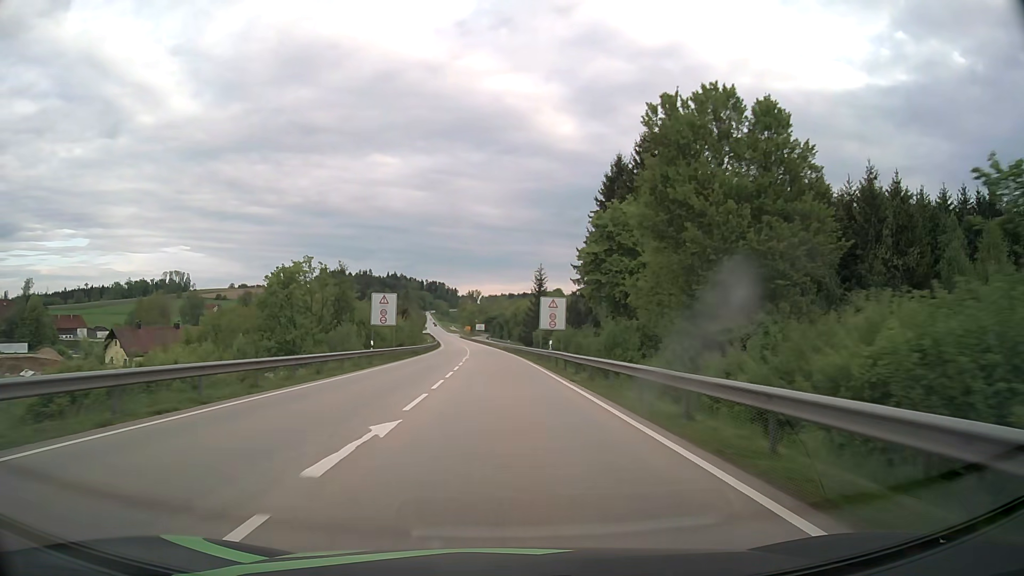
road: primary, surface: asphalt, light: Day
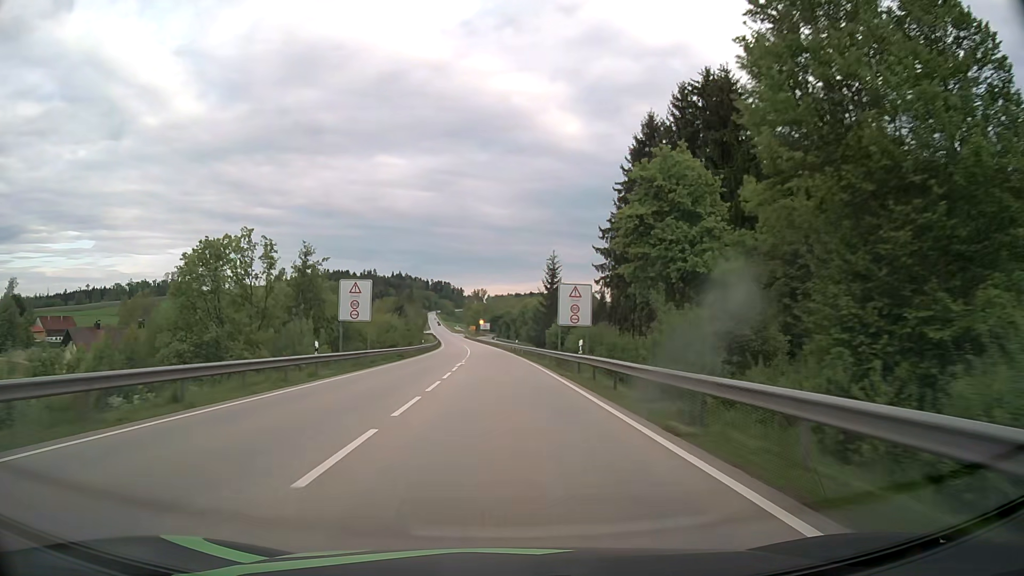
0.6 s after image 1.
(0.0, +12.9) m; 0°
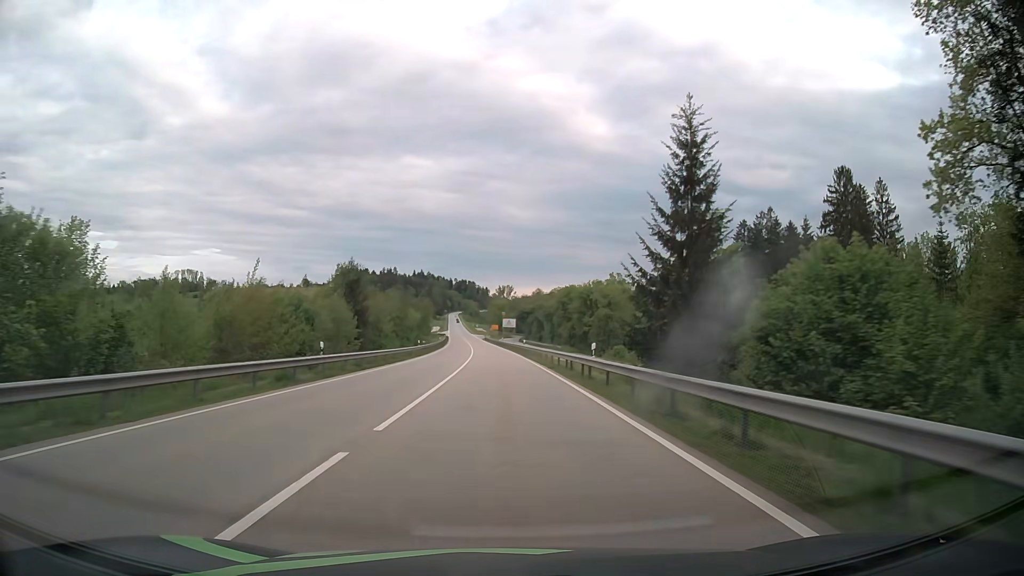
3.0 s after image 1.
(-1.0, +50.1) m; -3°
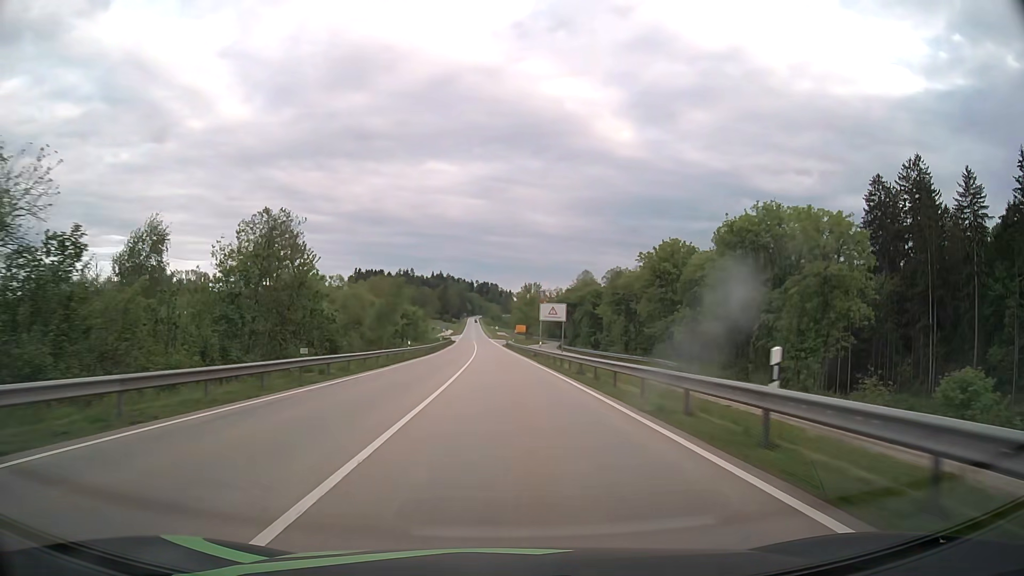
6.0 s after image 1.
(-1.0, +60.1) m; -2°
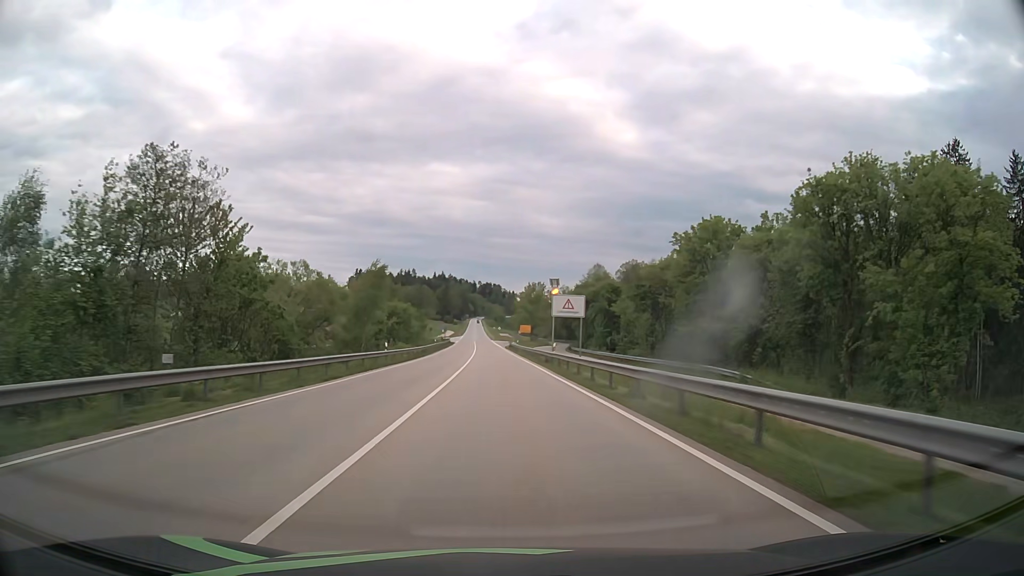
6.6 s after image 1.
(0.0, +11.9) m; 0°
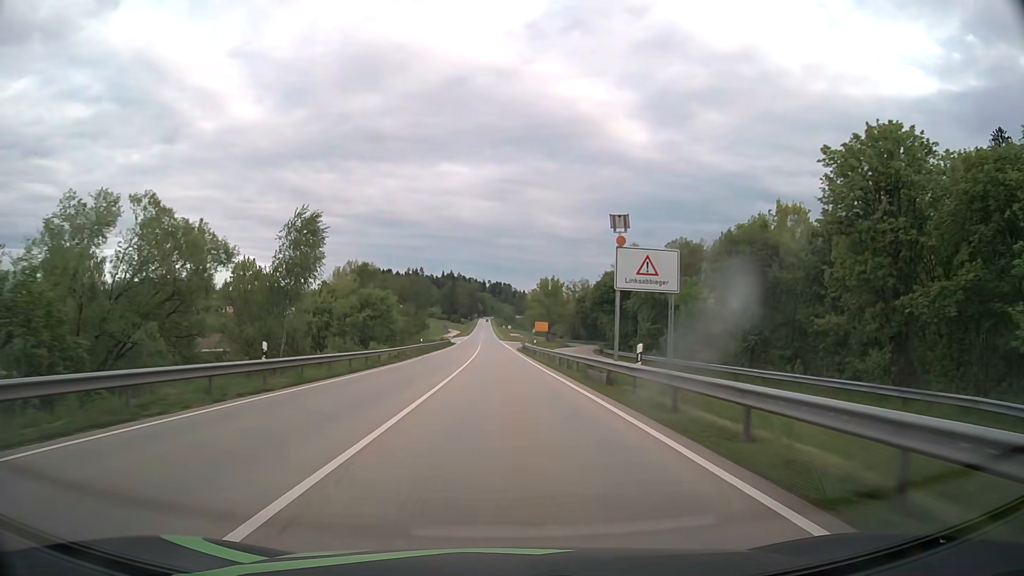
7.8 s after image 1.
(-0.2, +23.8) m; -1°
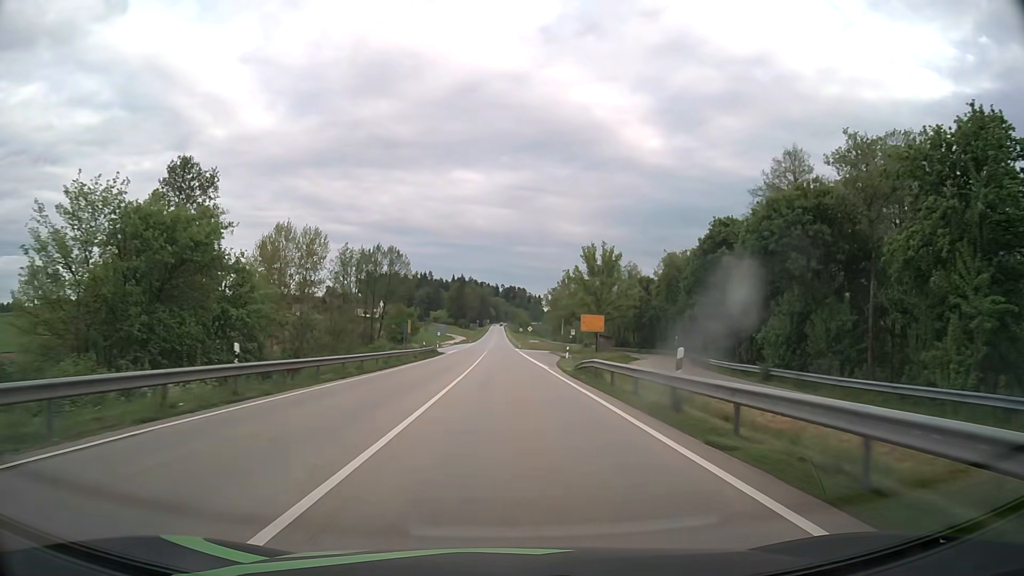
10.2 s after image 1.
(-0.5, +47.2) m; -1°
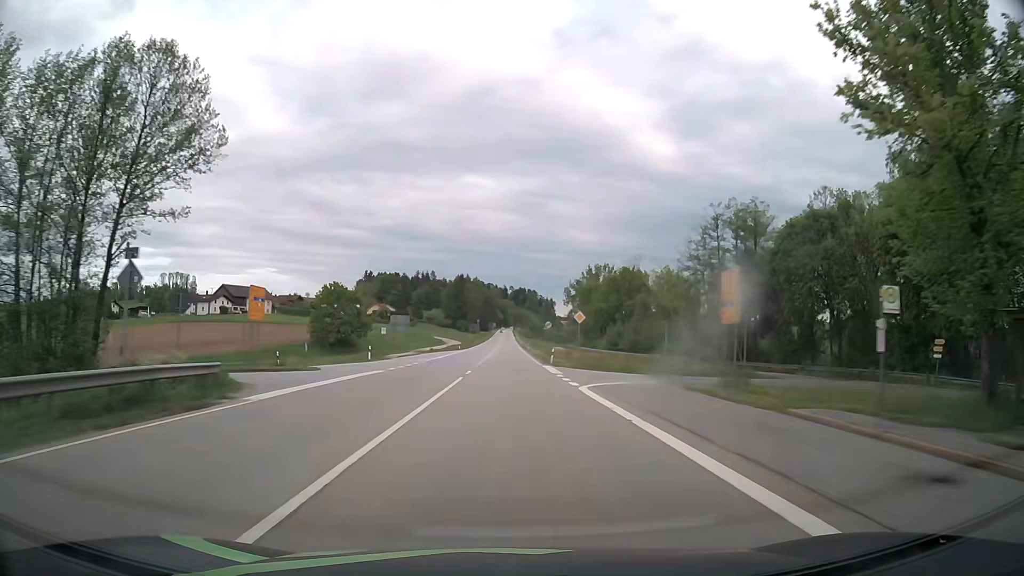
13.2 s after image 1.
(-0.4, +60.2) m; -1°
(0, +10) (0, +20) (0, +30) (0, +40) (0, +50) (0, +60) (0, +70) (0, +80) (0, +90) (0, +100) m
